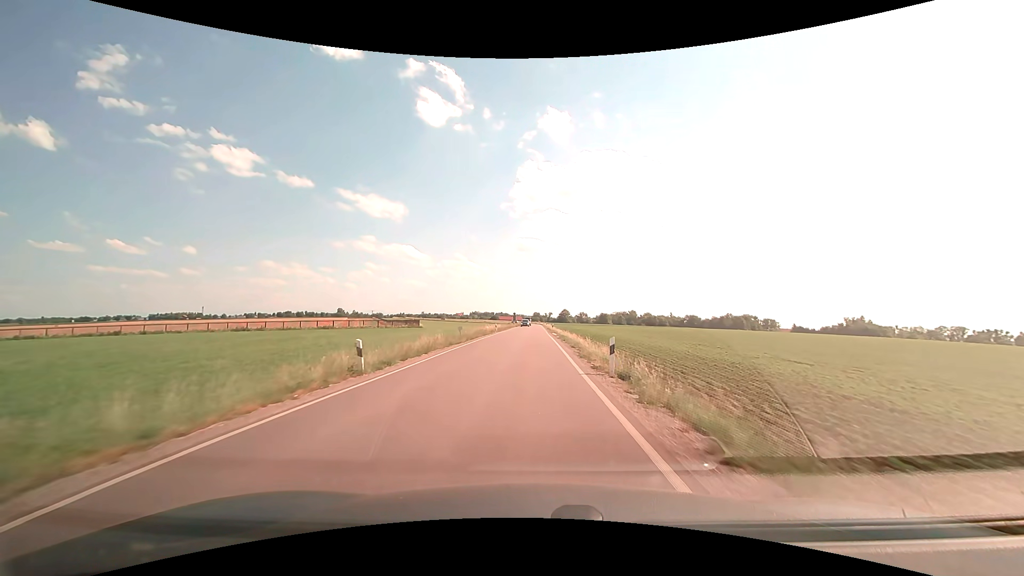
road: secondary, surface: asphalt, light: Day
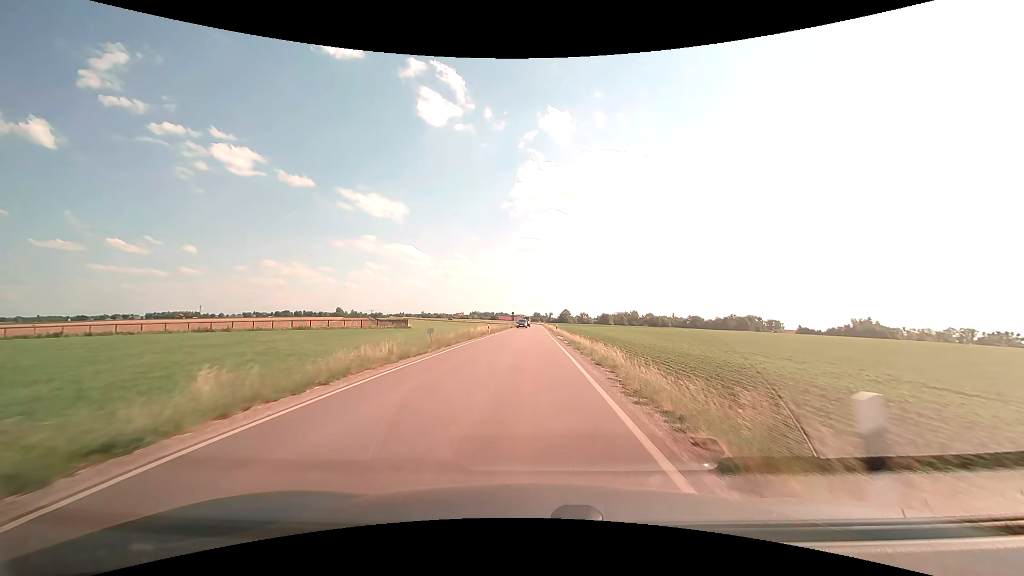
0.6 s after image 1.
(0.0, +10.1) m; 0°
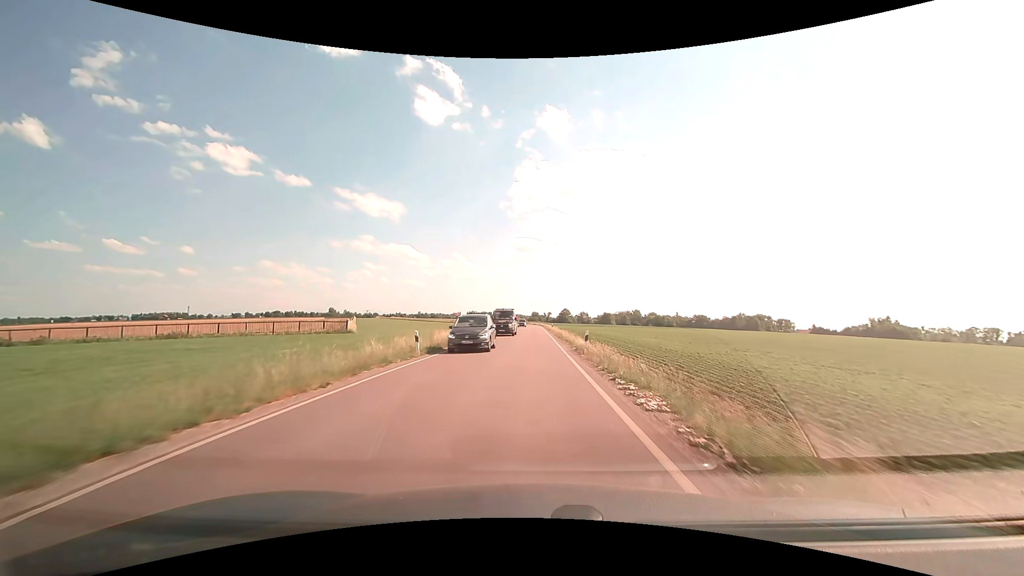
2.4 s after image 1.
(+0.1, +30.2) m; 0°
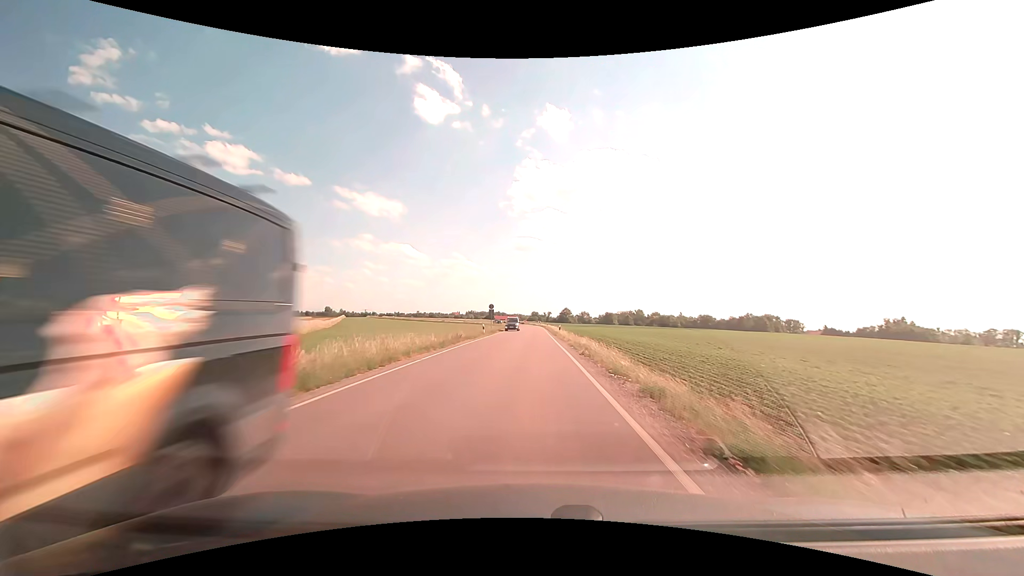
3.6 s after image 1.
(0.0, +19.9) m; 0°
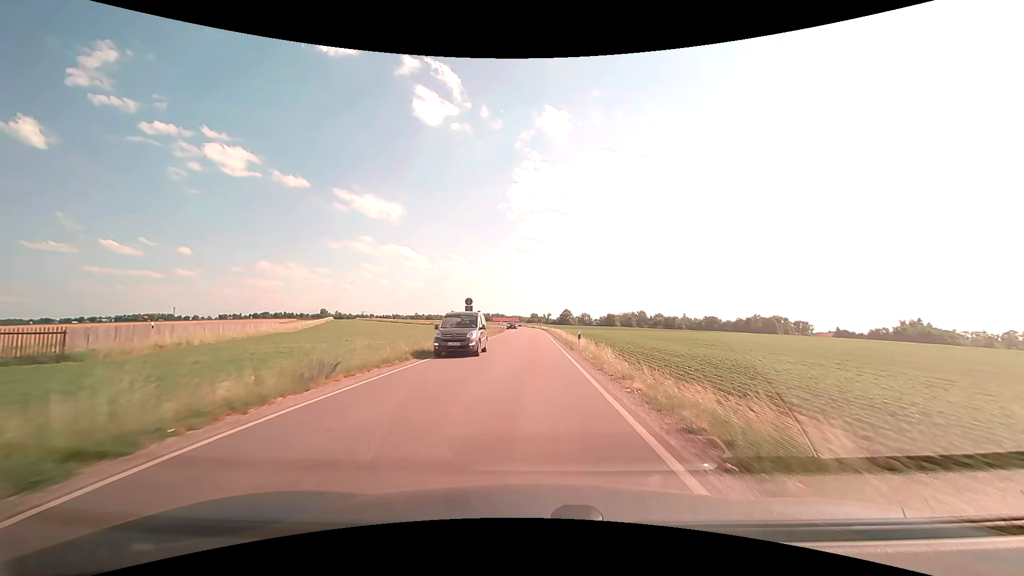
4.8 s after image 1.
(0.0, +19.8) m; 0°
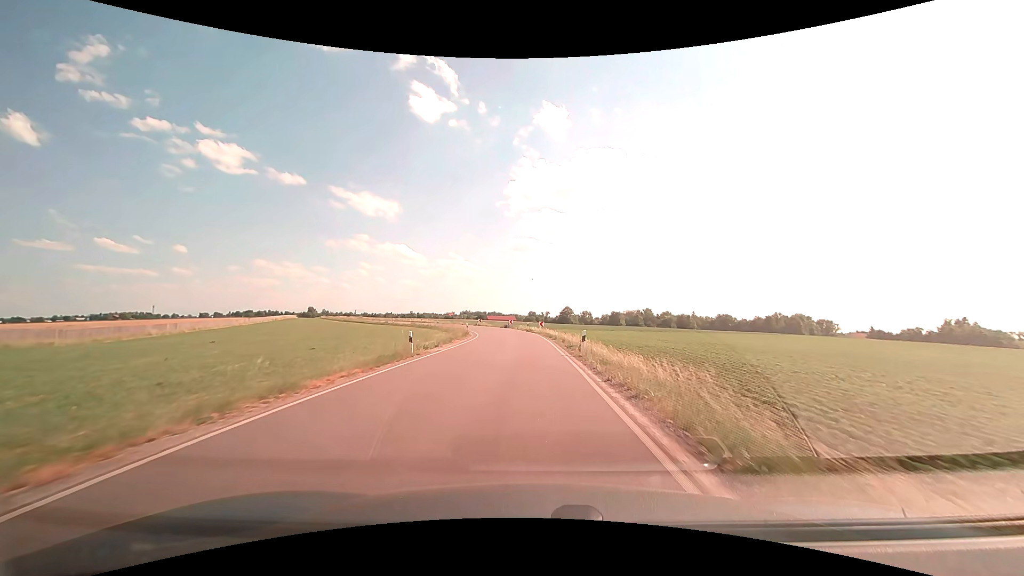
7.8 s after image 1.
(+0.2, +49.1) m; 0°
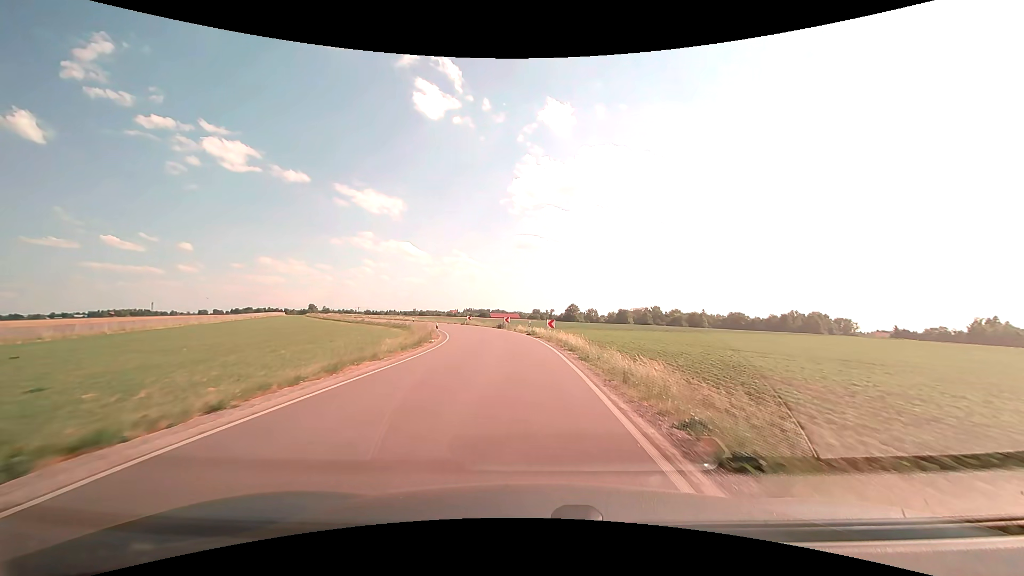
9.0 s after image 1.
(-0.1, +19.1) m; 0°
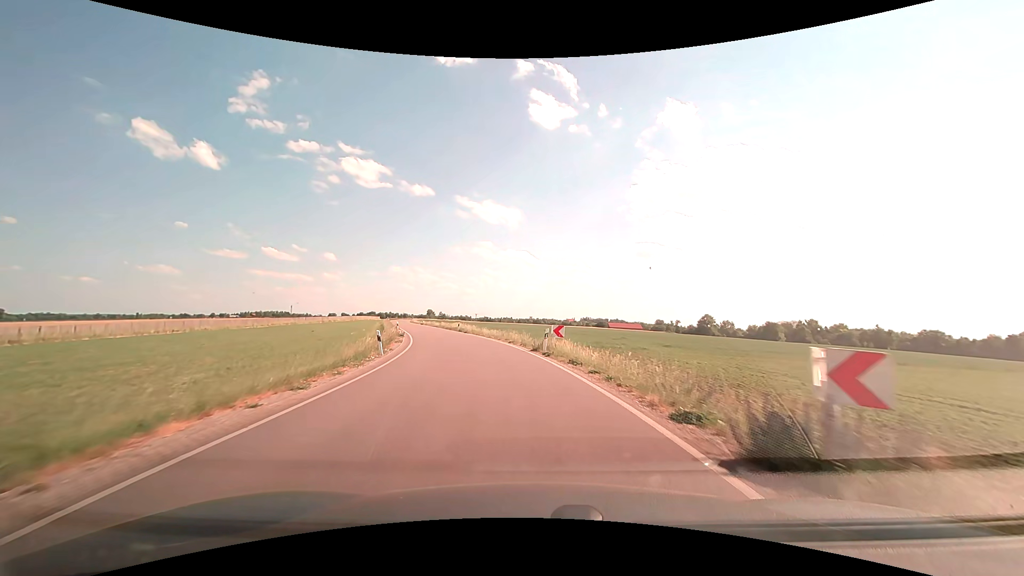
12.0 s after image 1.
(-4.1, +44.7) m; -13°
(0, +10) (-1, +20) (-3, +30) (-6, +39) (-9, +49) (-12, +58) (-15, +68) (-18, +77) (-21, +87) (-24, +97) m
